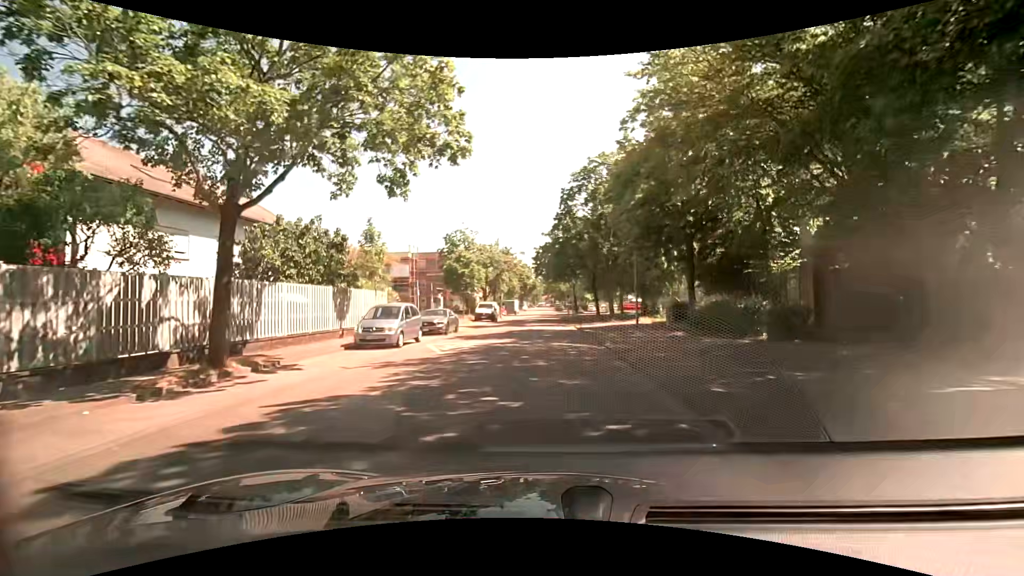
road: residential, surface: asphalt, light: Day
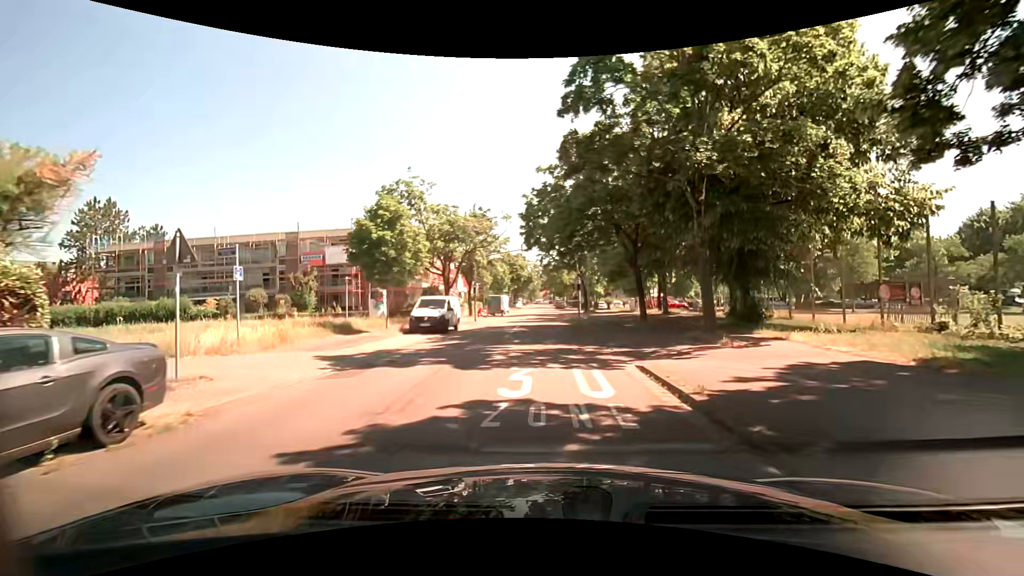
(0.0, +22.6) m; 0°
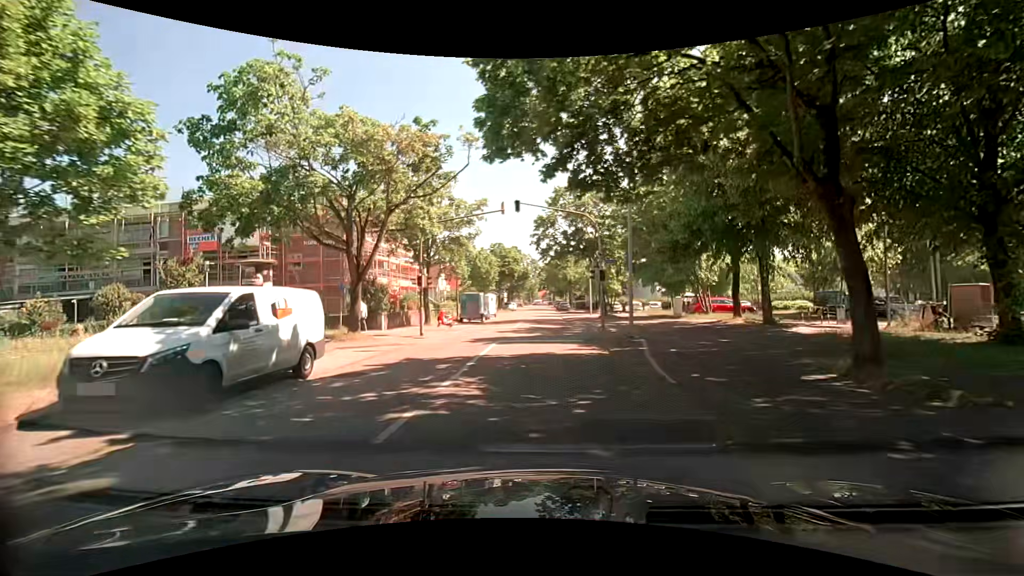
(+0.2, +17.8) m; +1°
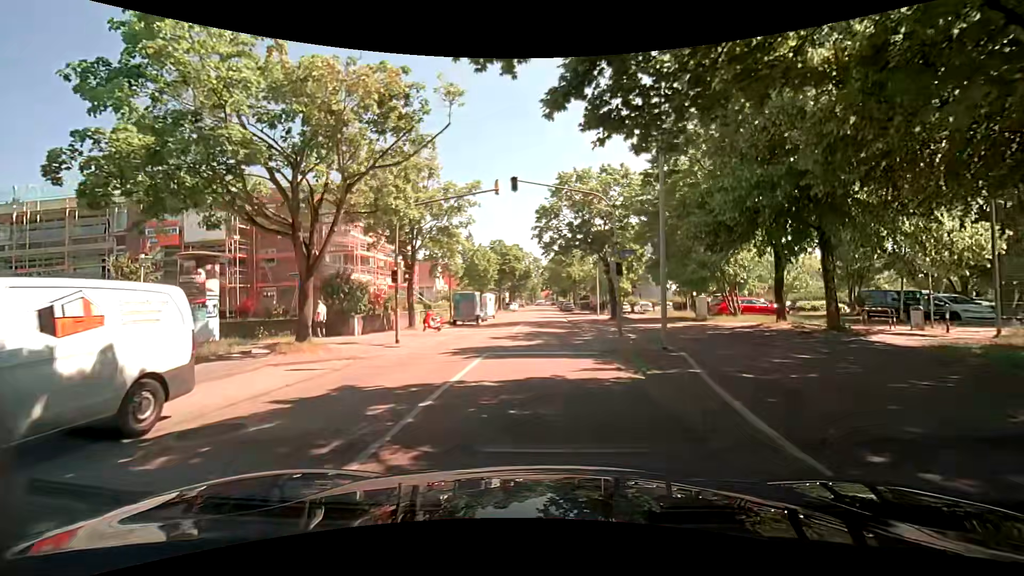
(0.0, +4.4) m; -1°
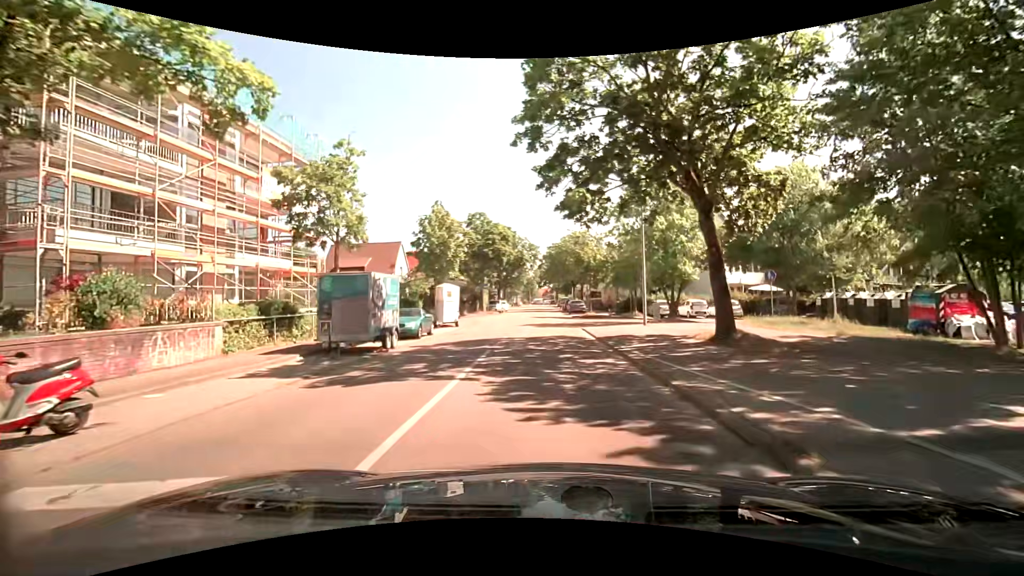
(+0.1, +21.7) m; +1°
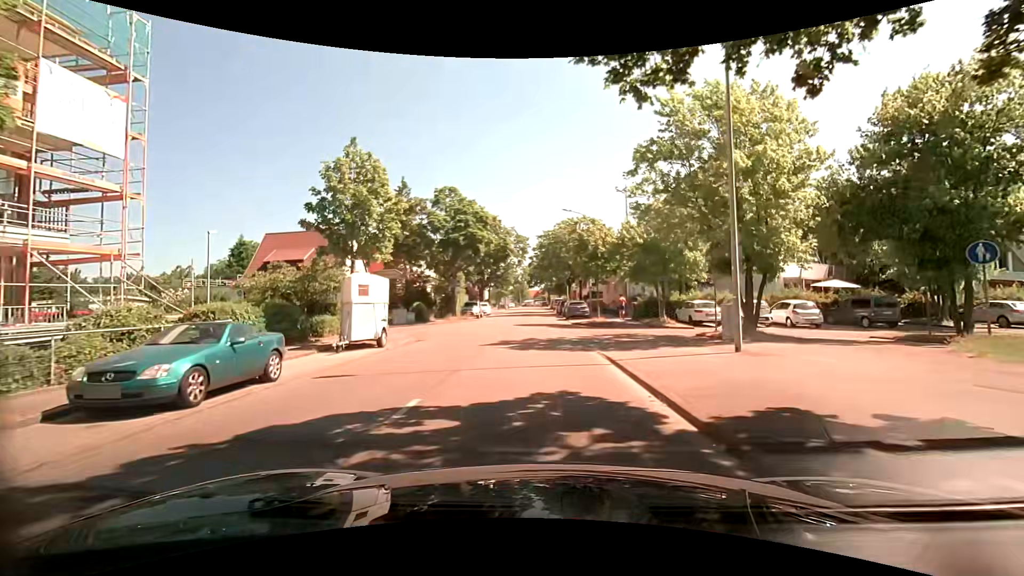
(+0.1, +12.8) m; +1°
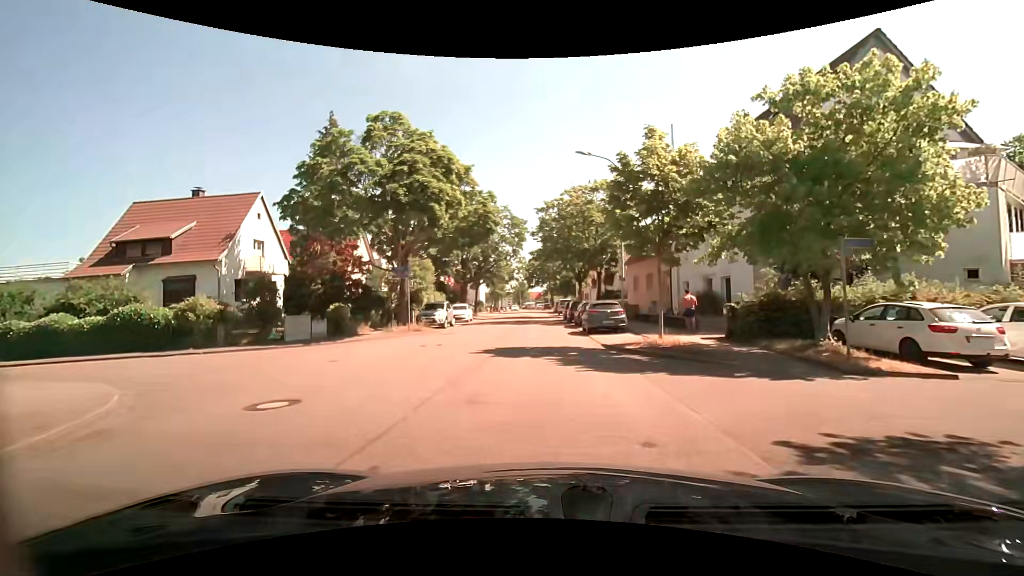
(0.0, +16.8) m; 0°
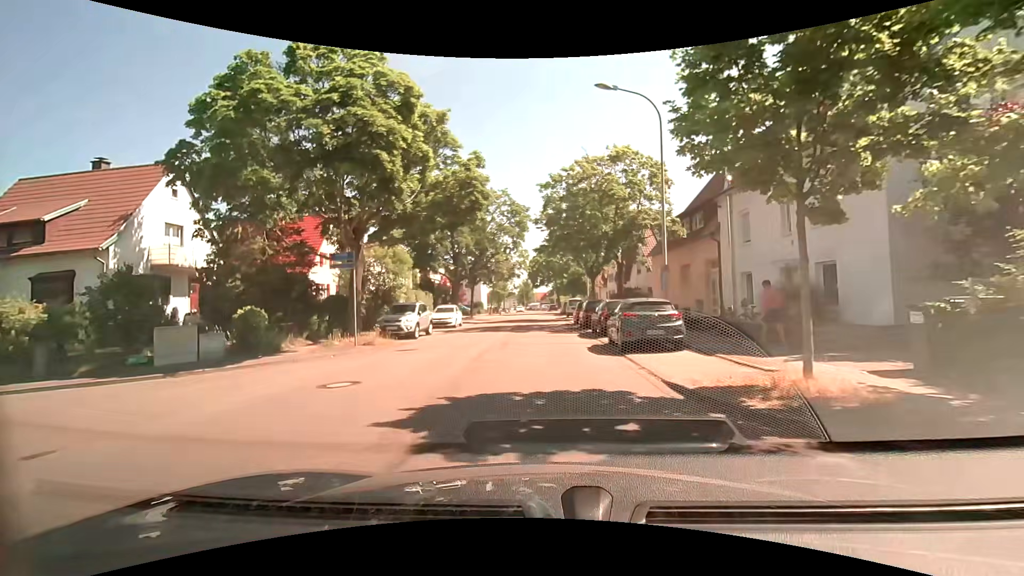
(0.0, +8.1) m; 0°
